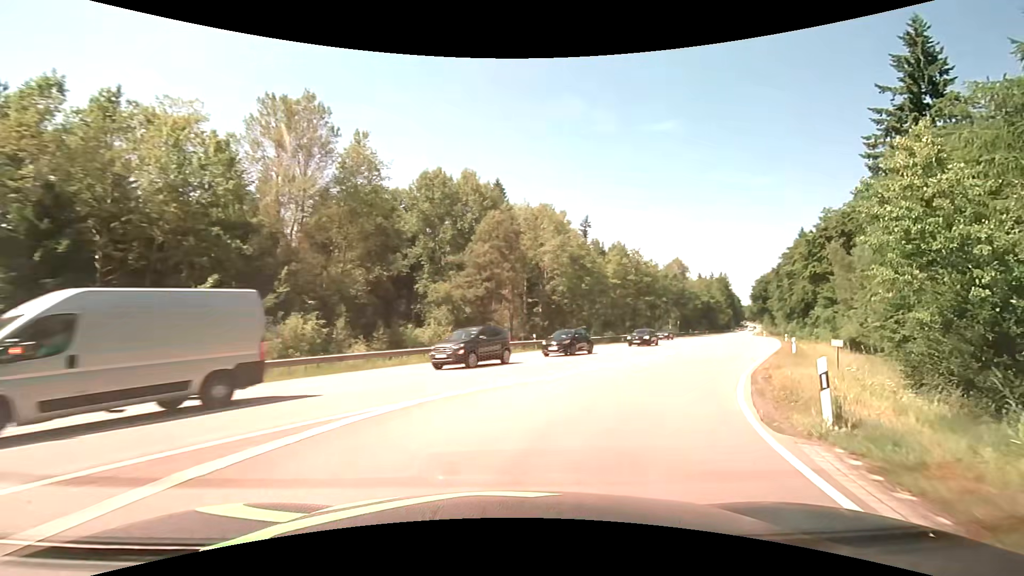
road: secondary_link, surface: asphalt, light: Day
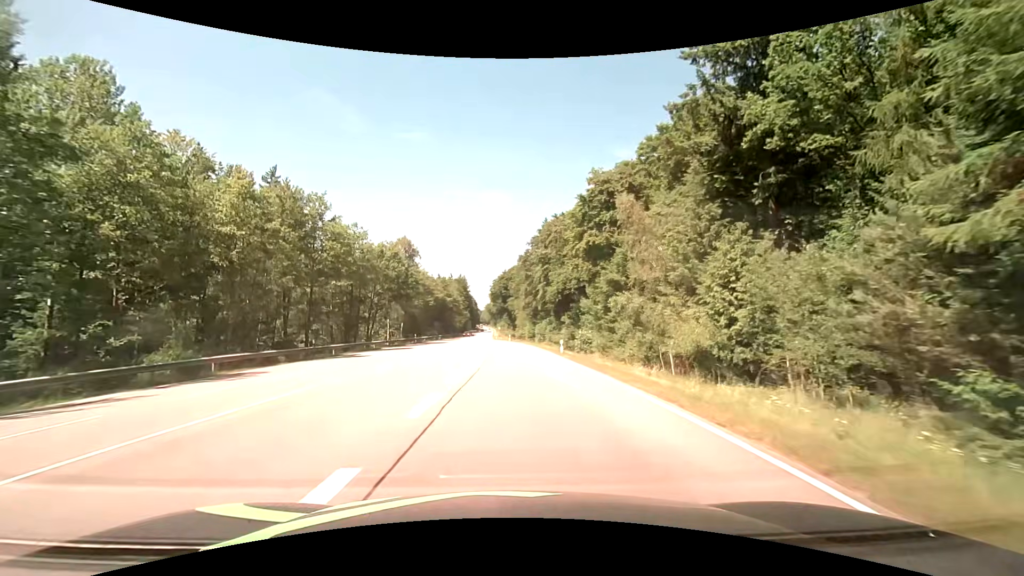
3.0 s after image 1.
(+15.3, +34.4) m; +30°
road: secondary
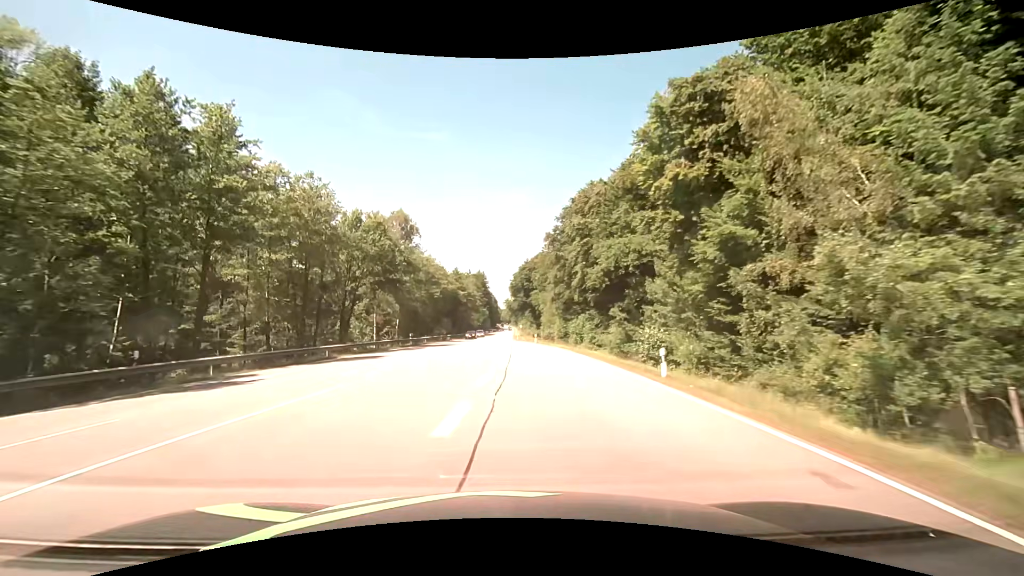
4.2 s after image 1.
(-0.3, +19.8) m; -2°
(0, +10) (0, +20) (0, +30) (-1, +40) (-1, +50) (-1, +60) (-1, +70) (-1, +80) (-1, +90) (-1, +100) m
